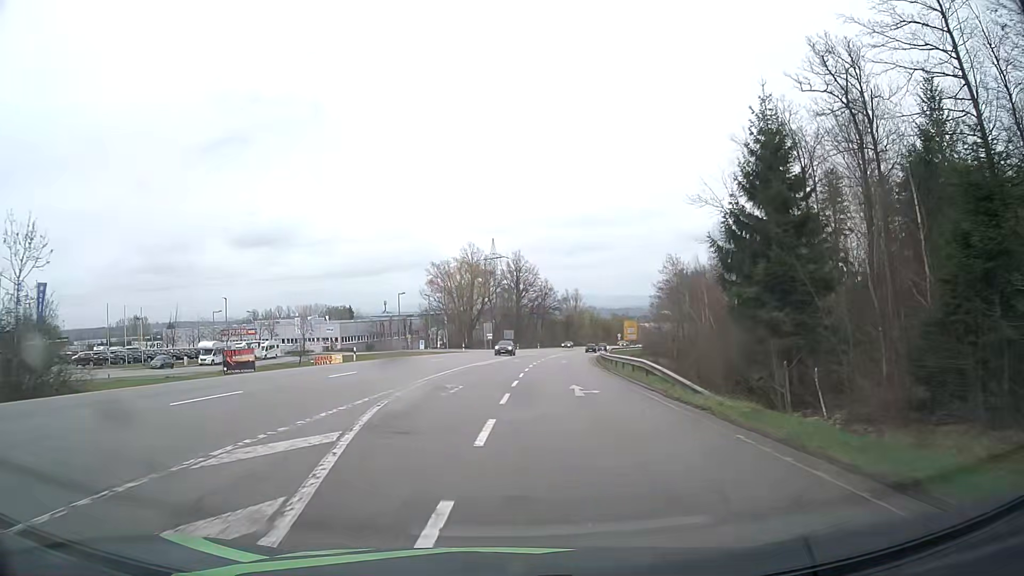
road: secondary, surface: asphalt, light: Day
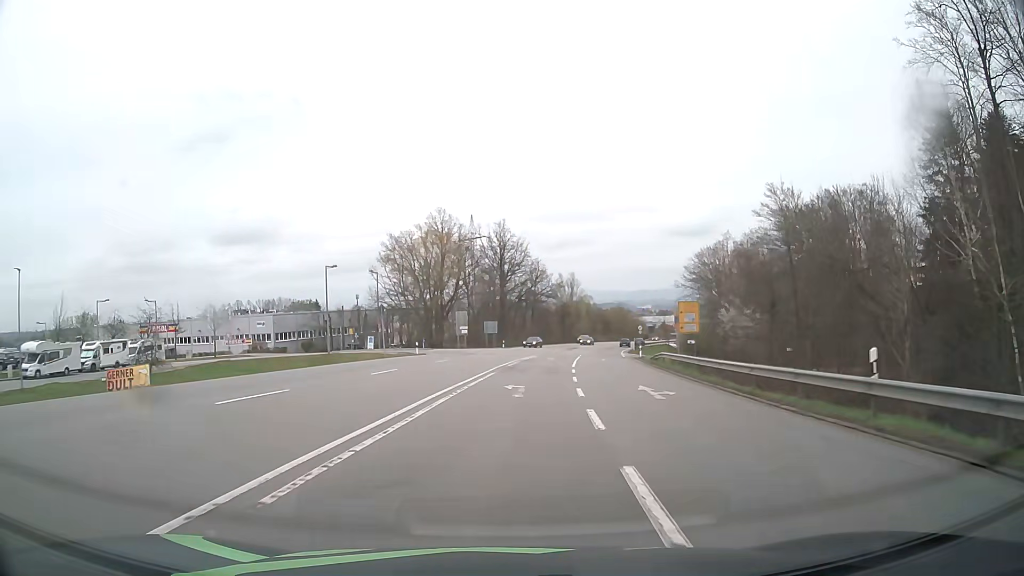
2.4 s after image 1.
(-0.5, +34.3) m; 0°
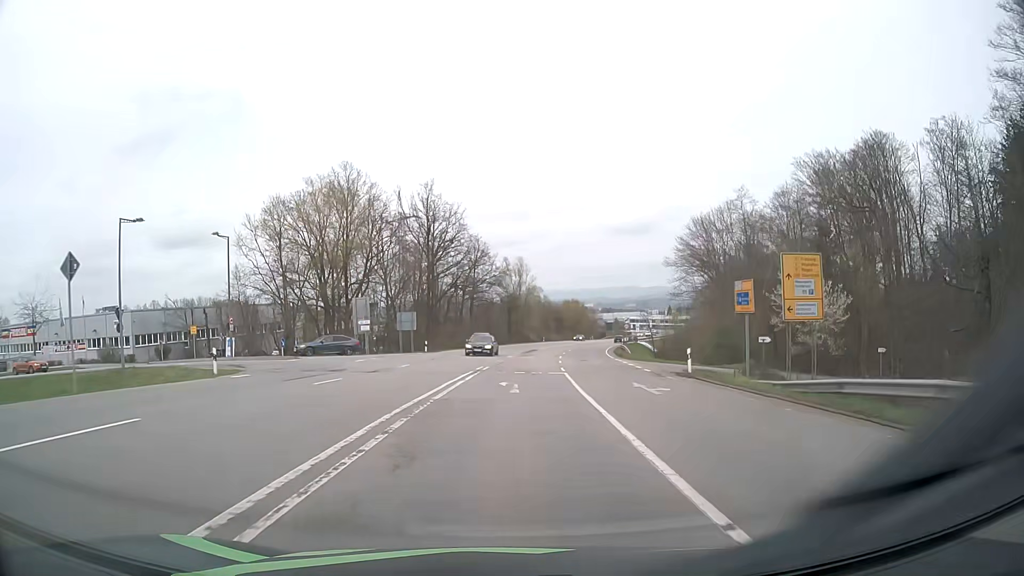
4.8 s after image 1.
(+1.4, +30.0) m; +5°
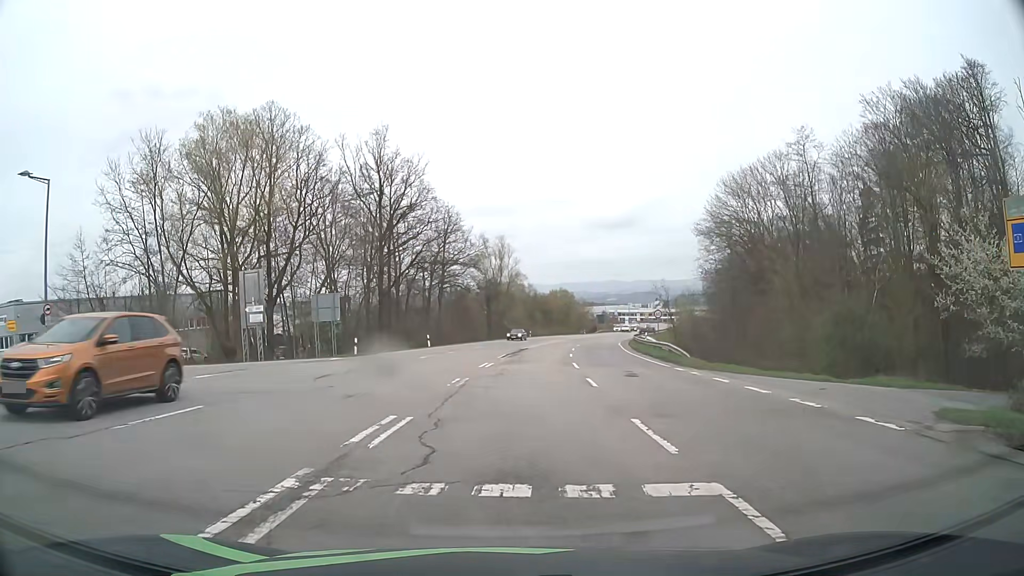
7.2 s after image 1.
(+0.2, +21.0) m; +1°
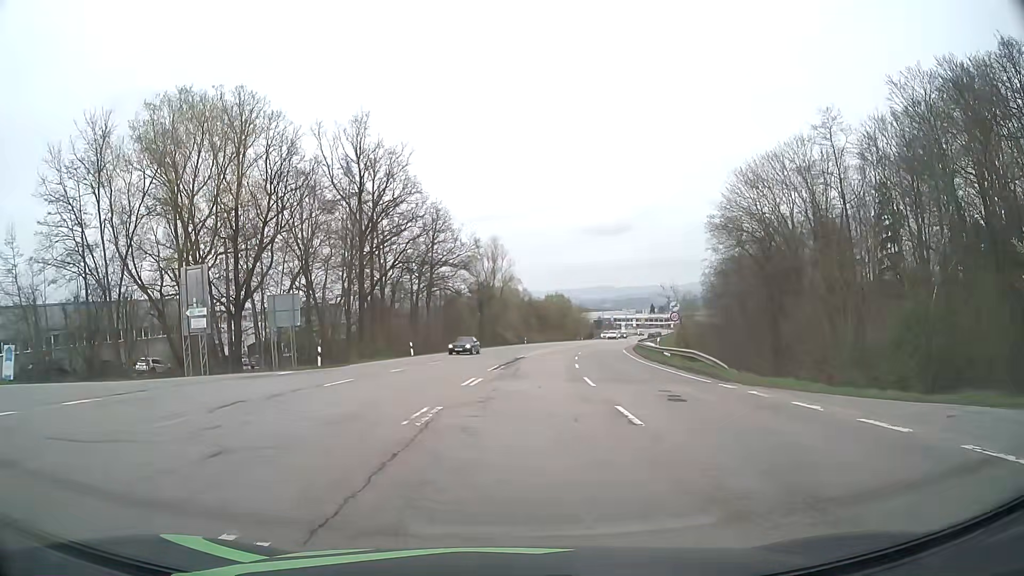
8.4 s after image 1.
(+0.1, +6.1) m; 0°
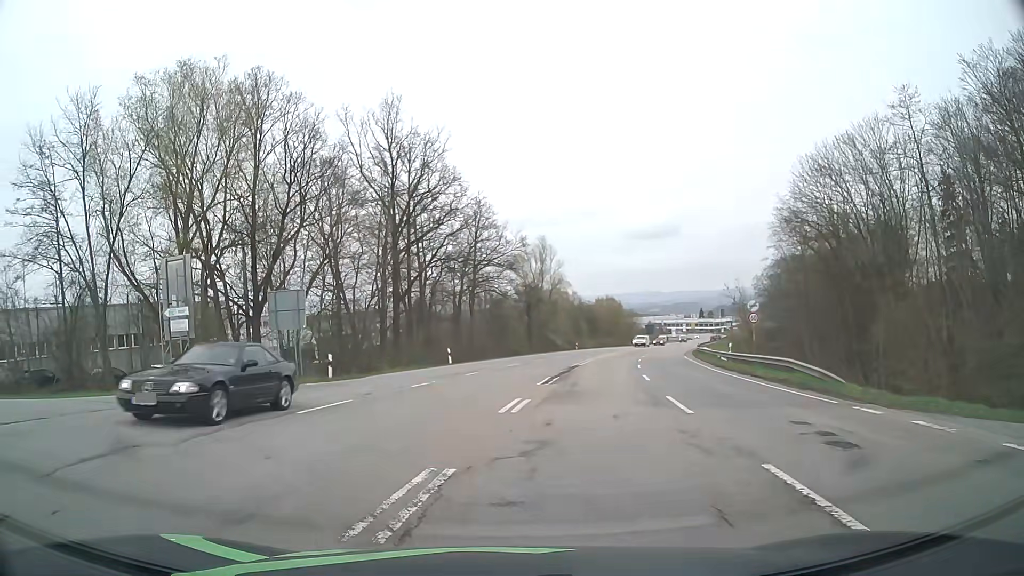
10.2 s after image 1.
(0.0, +5.9) m; -3°
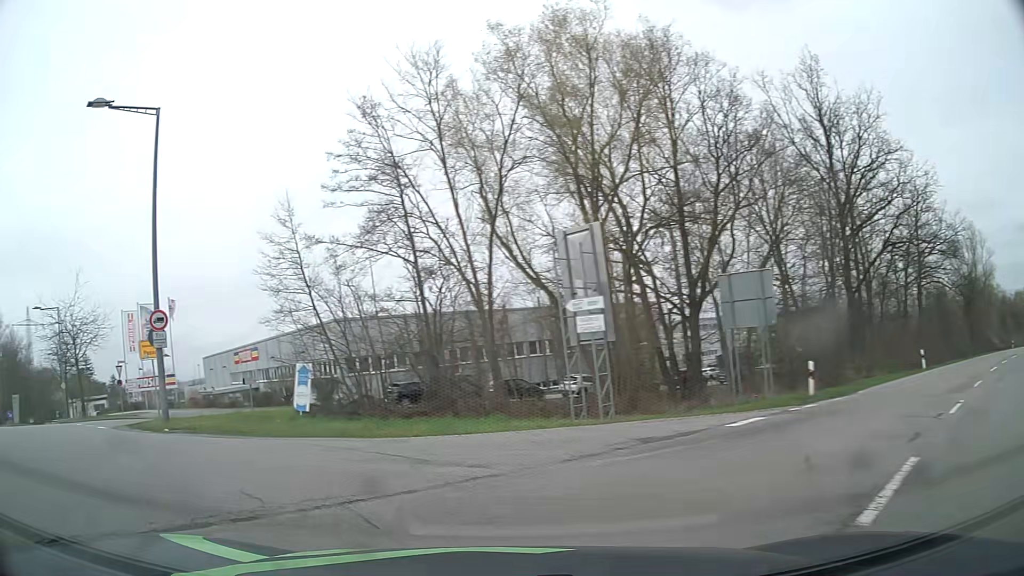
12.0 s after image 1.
(-2.2, +7.8) m; -36°
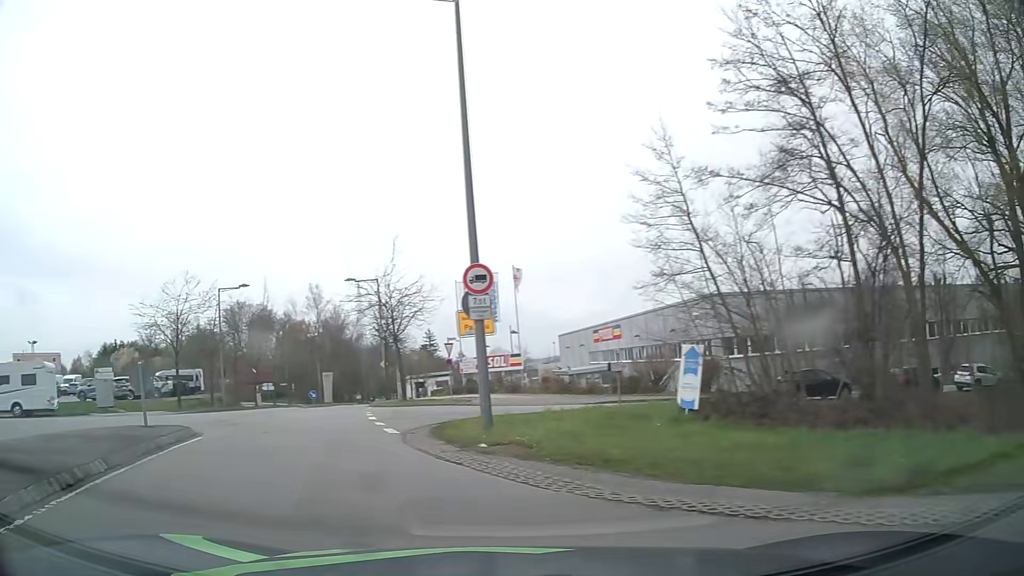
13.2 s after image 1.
(-1.8, +6.4) m; -31°
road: residential
(-2, +10) (-5, +19) (-8, +29) (-11, +38) (-13, +48) (-15, +58) (-16, +68) (-18, +78) (-19, +88) (-20, +98) m
